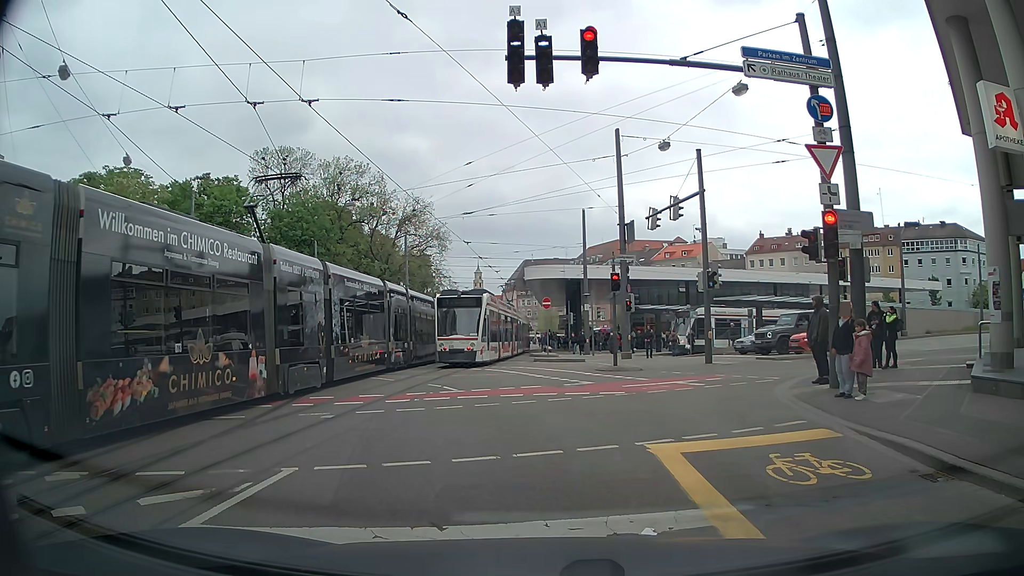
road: tertiary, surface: asphalt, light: Day
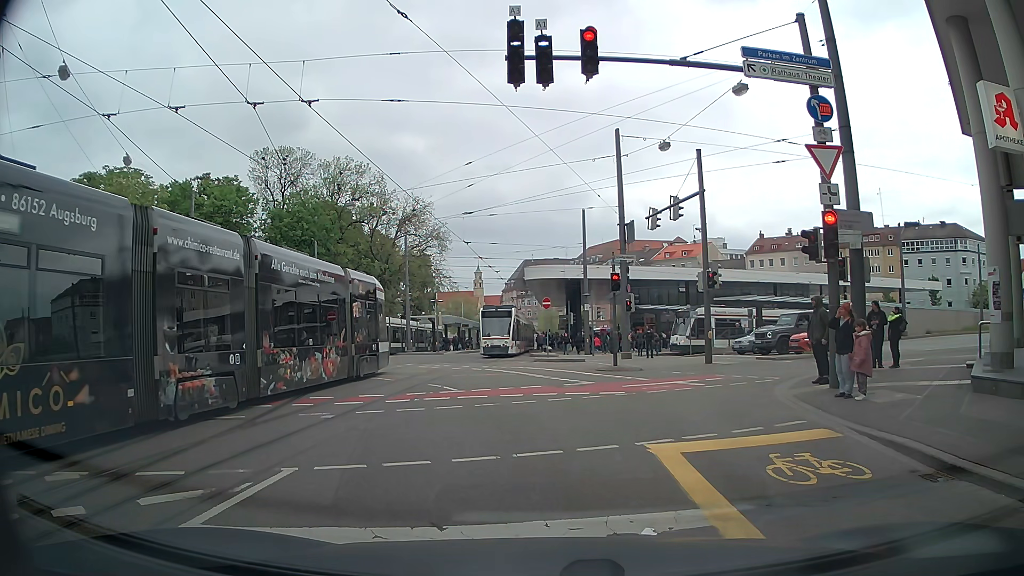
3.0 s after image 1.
(0.0, 0.0) m; 0°
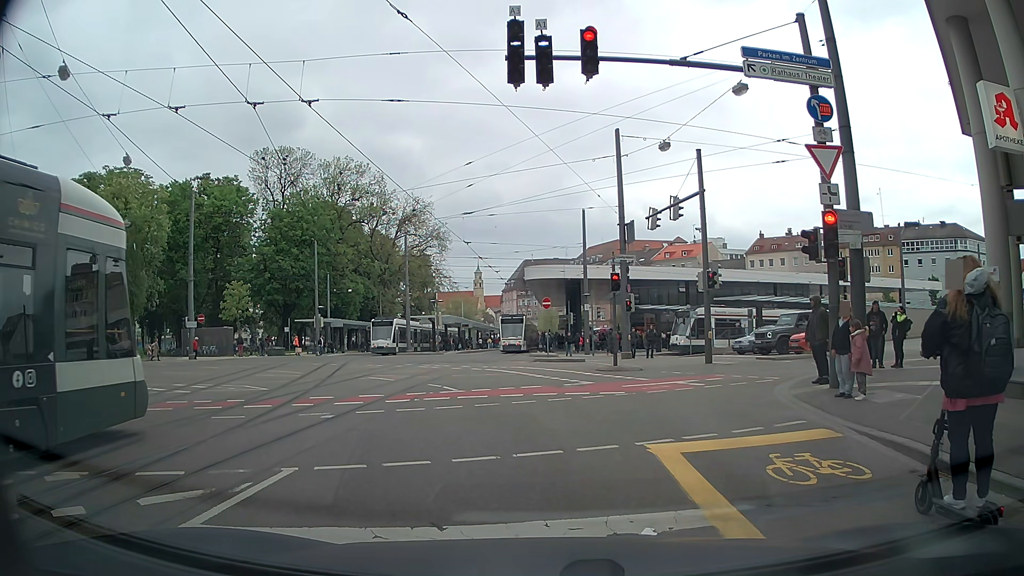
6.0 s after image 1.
(0.0, 0.0) m; 0°
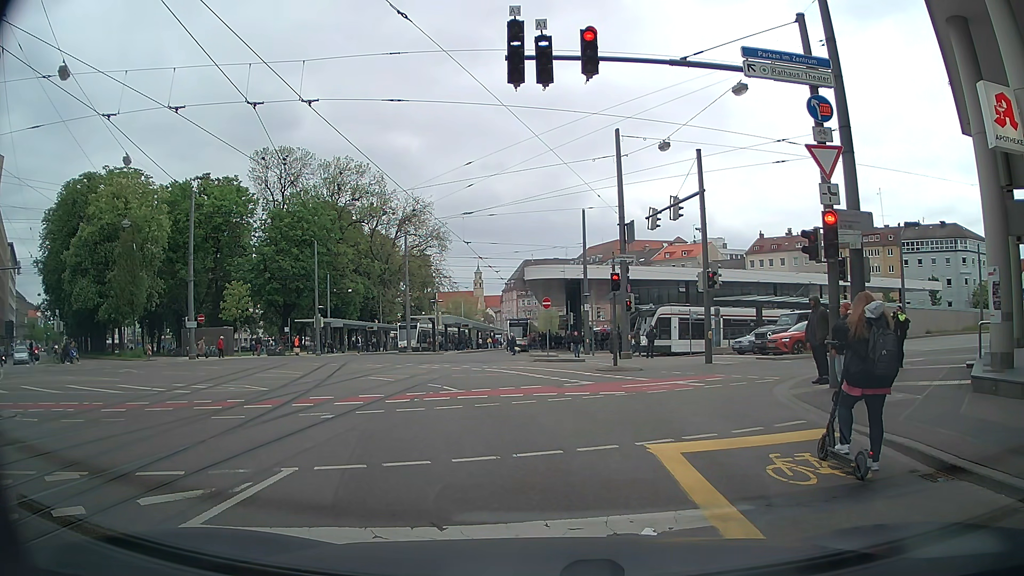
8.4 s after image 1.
(0.0, 0.0) m; 0°
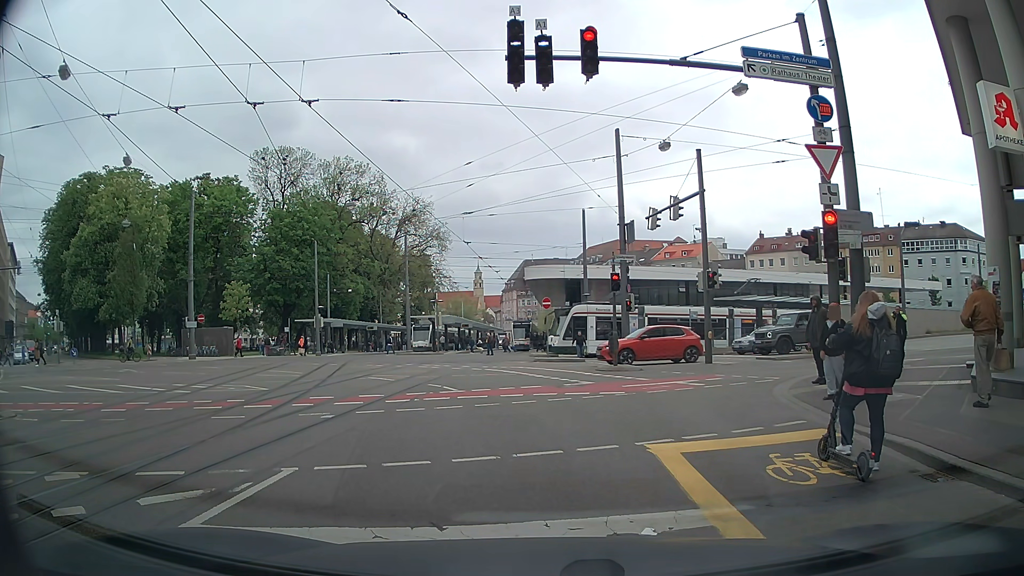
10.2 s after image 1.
(0.0, 0.0) m; 0°
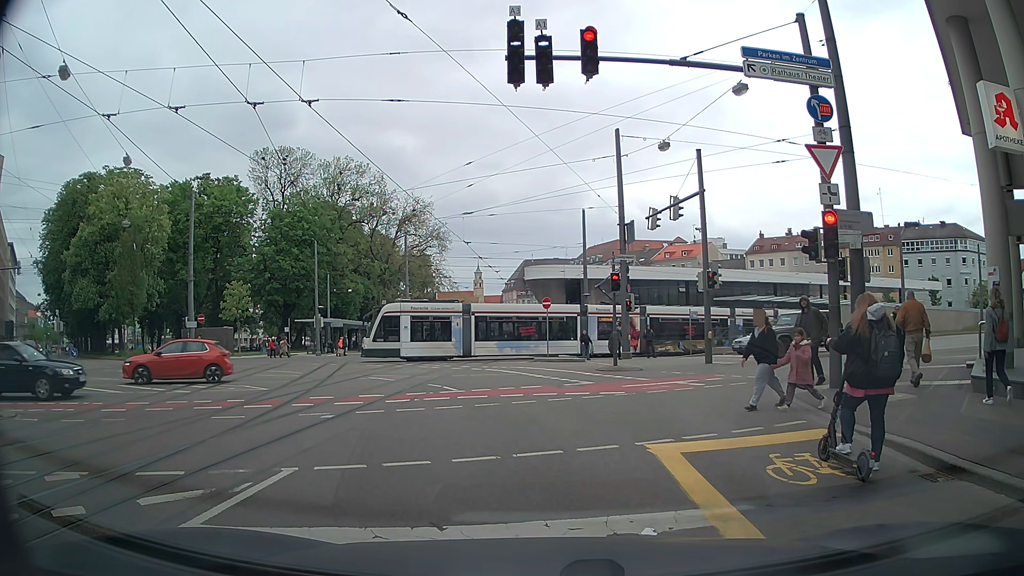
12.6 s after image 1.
(0.0, 0.0) m; 0°
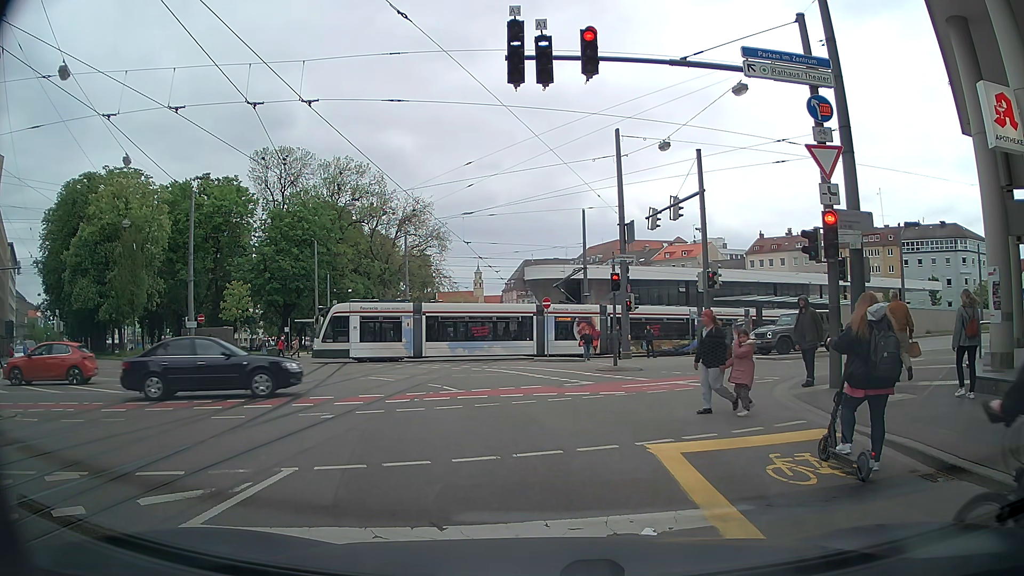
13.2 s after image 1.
(0.0, 0.0) m; 0°
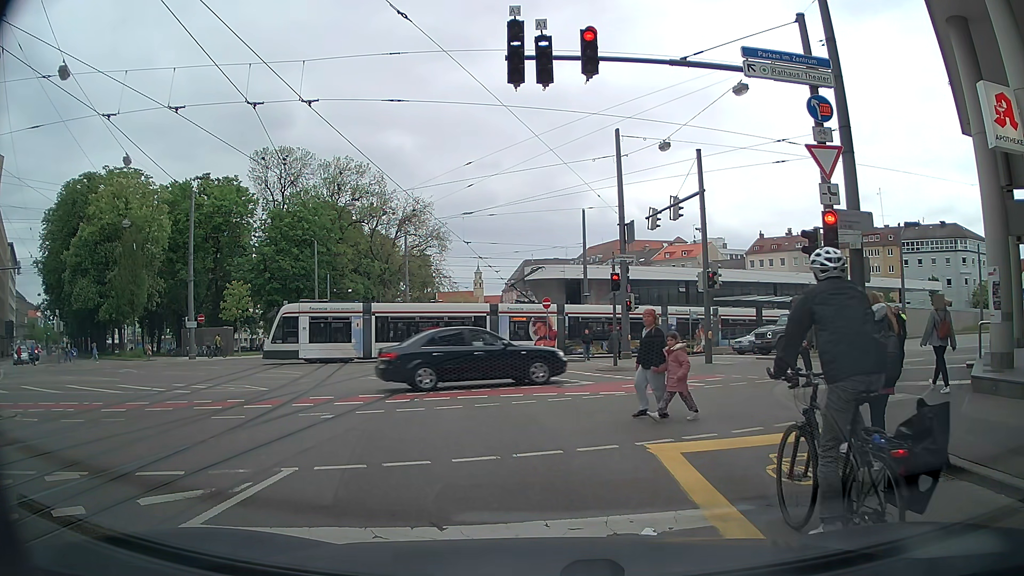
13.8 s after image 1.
(0.0, 0.0) m; 0°
